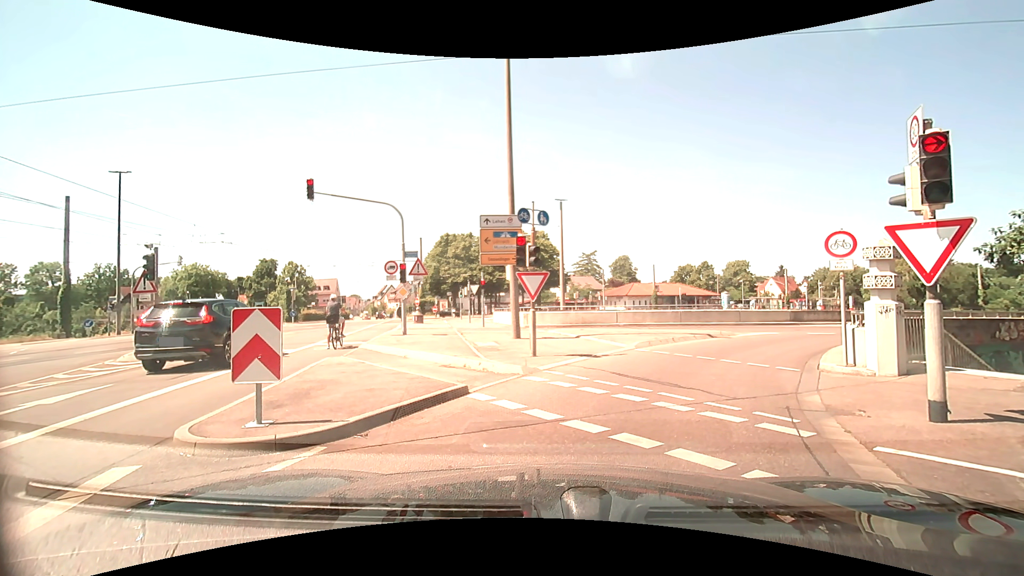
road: tertiary_link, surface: asphalt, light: Day
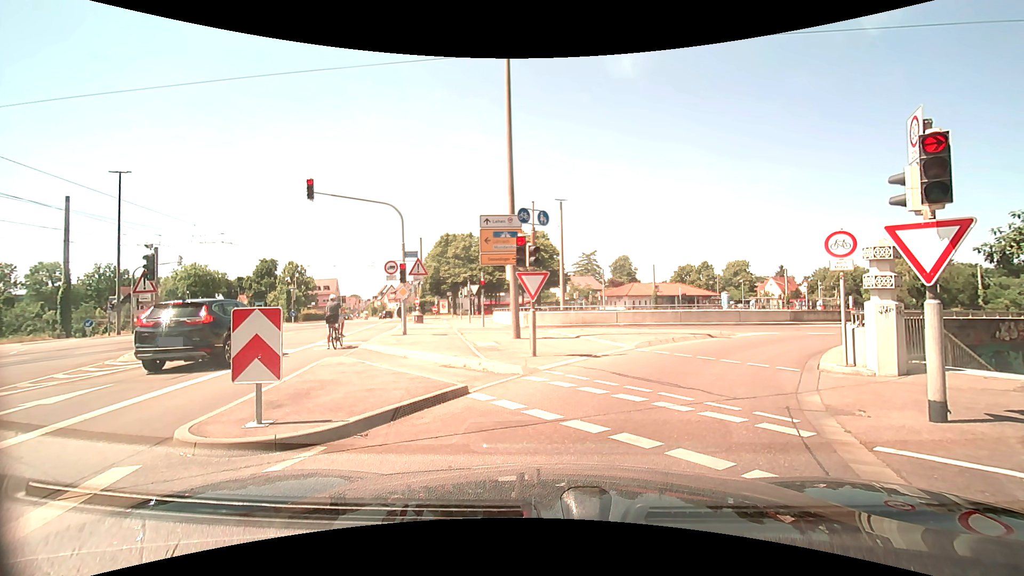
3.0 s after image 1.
(0.0, 0.0) m; 0°
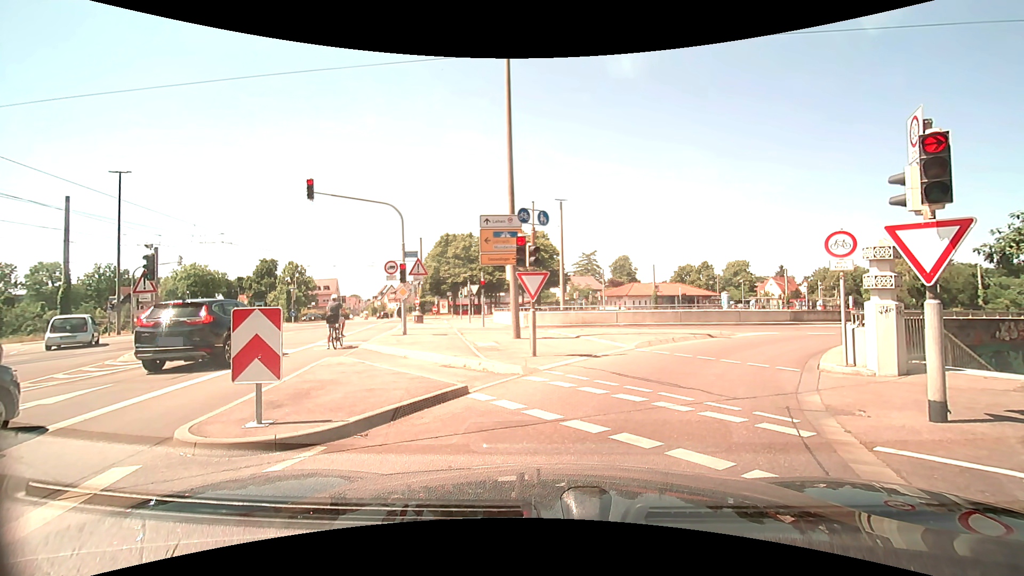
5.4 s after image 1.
(0.0, 0.0) m; 0°
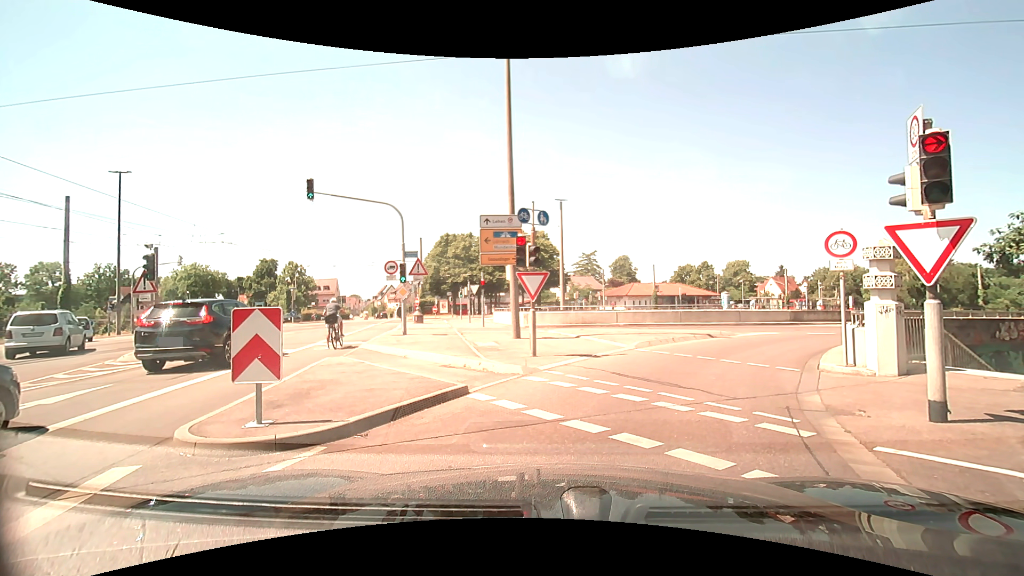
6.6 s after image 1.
(0.0, 0.0) m; 0°
(+2, +10) (+7, +18) (+14, +25) (+23, +30) (+32, +34) (+41, +38) (+50, +42) (+59, +46) (+68, +50) (+78, +54) m
